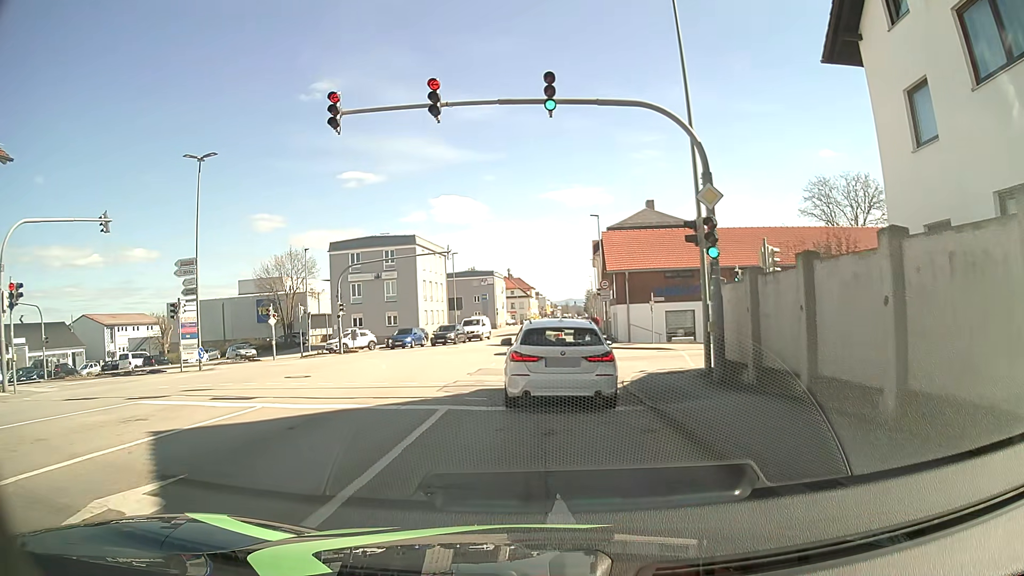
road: tertiary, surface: asphalt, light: Day
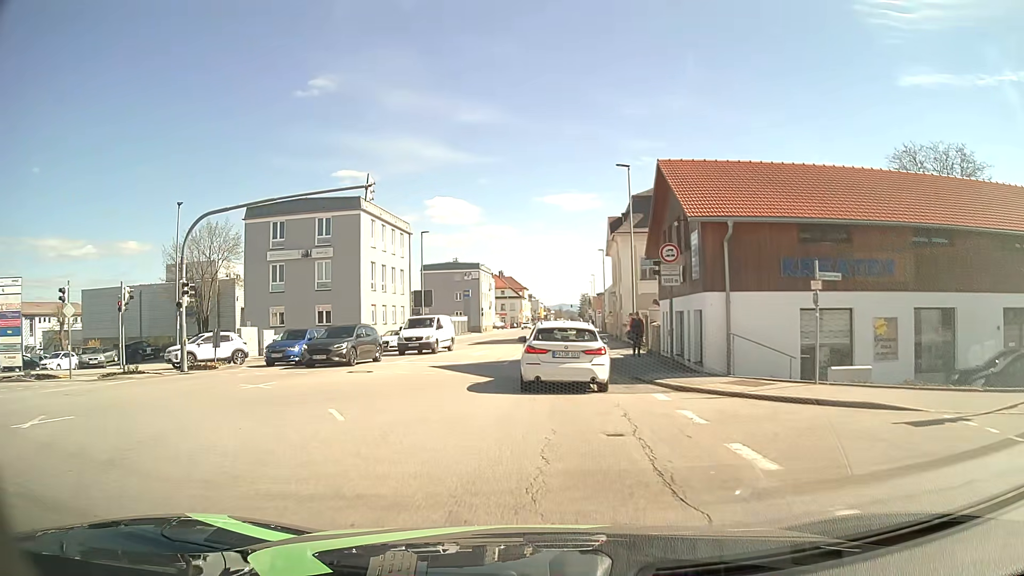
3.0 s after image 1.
(-0.3, +20.7) m; -1°
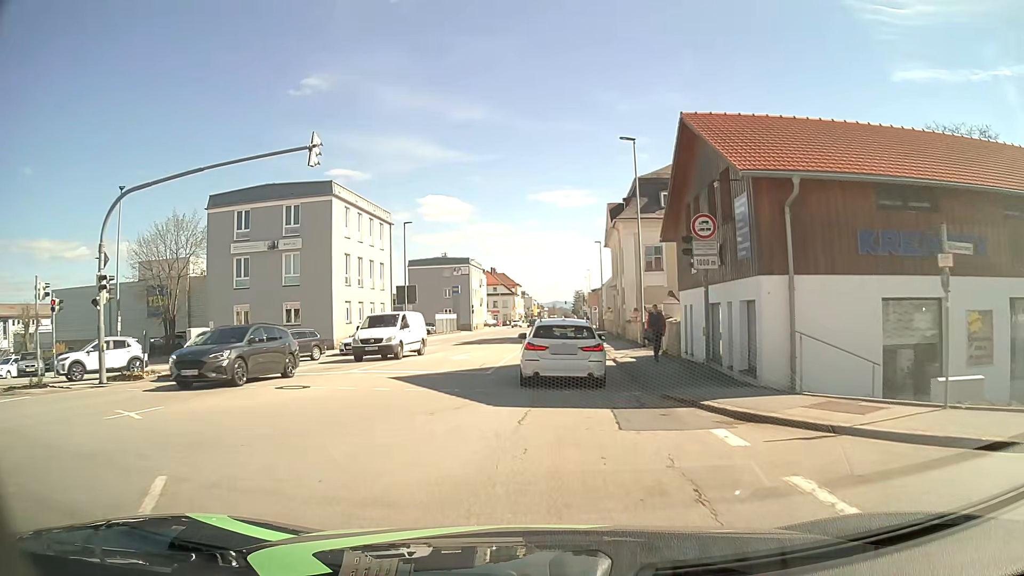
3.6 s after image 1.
(+0.1, +5.1) m; +1°
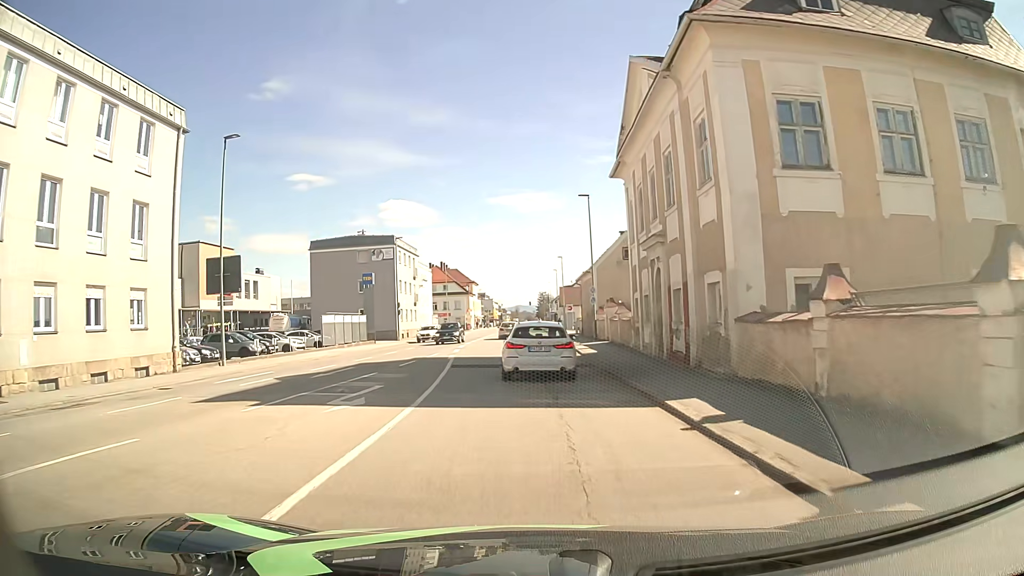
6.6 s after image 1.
(+0.9, +29.8) m; +3°
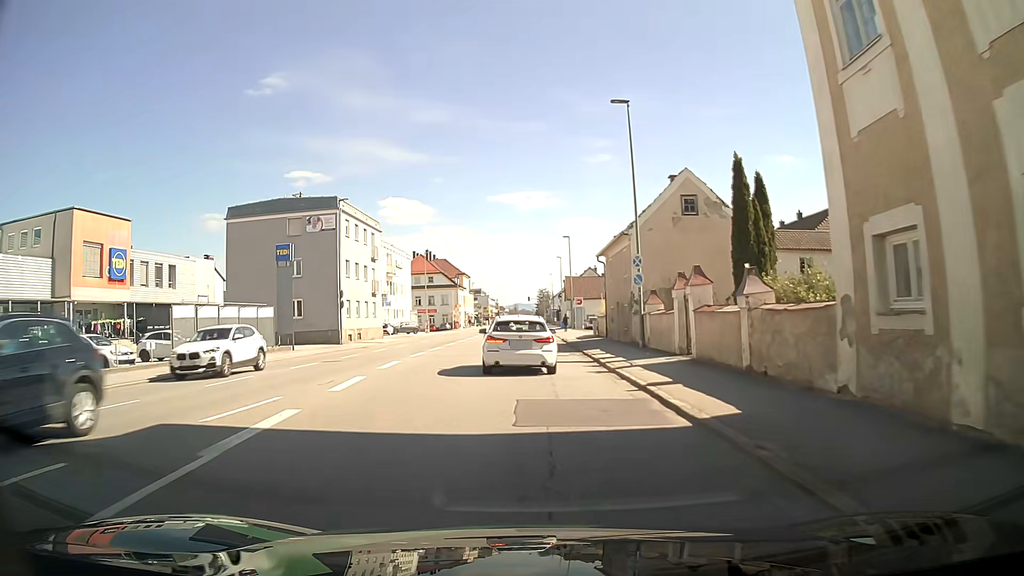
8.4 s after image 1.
(0.0, +20.3) m; +1°
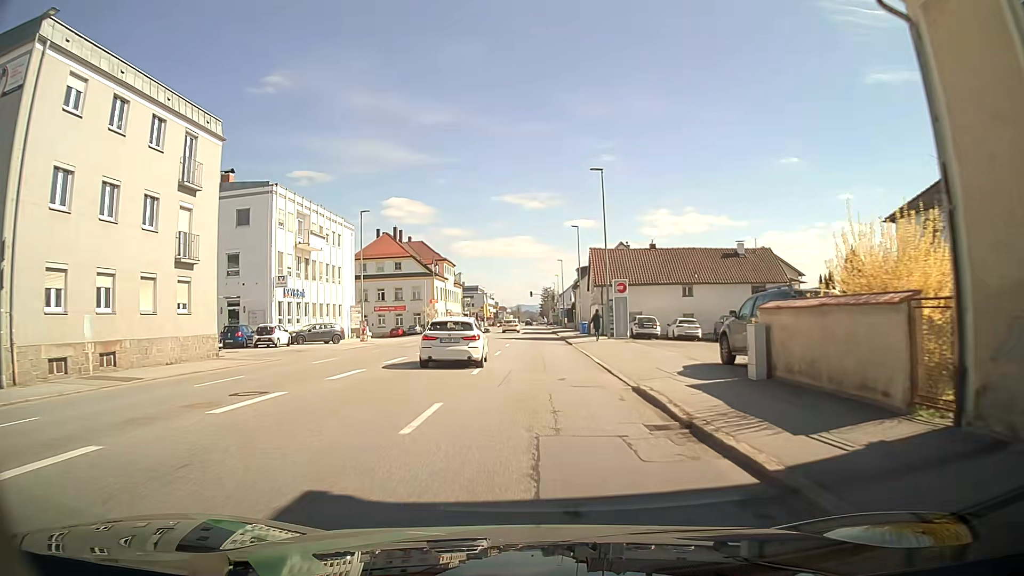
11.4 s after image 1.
(-0.6, +33.8) m; -1°
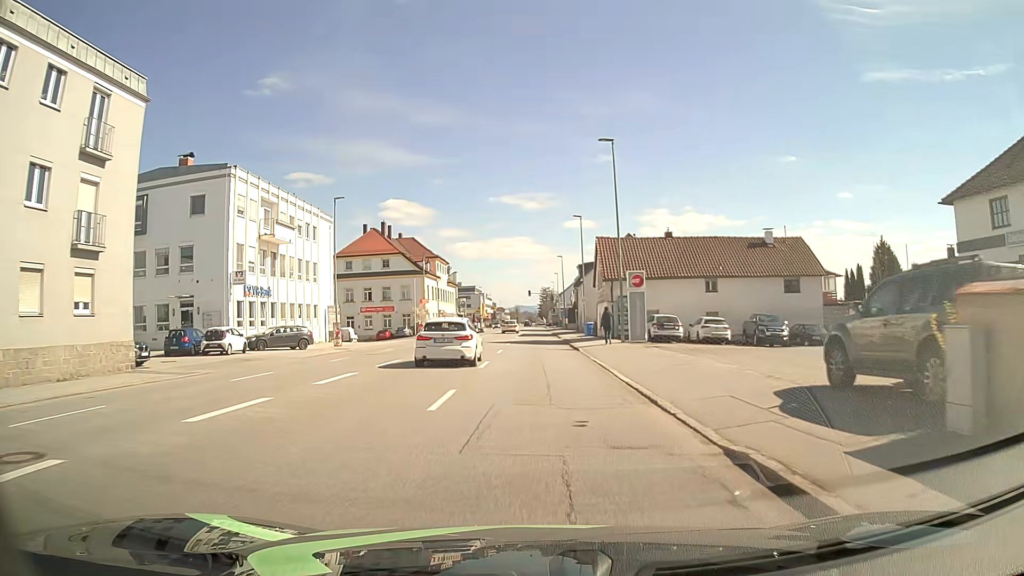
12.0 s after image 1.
(0.0, +6.8) m; 0°
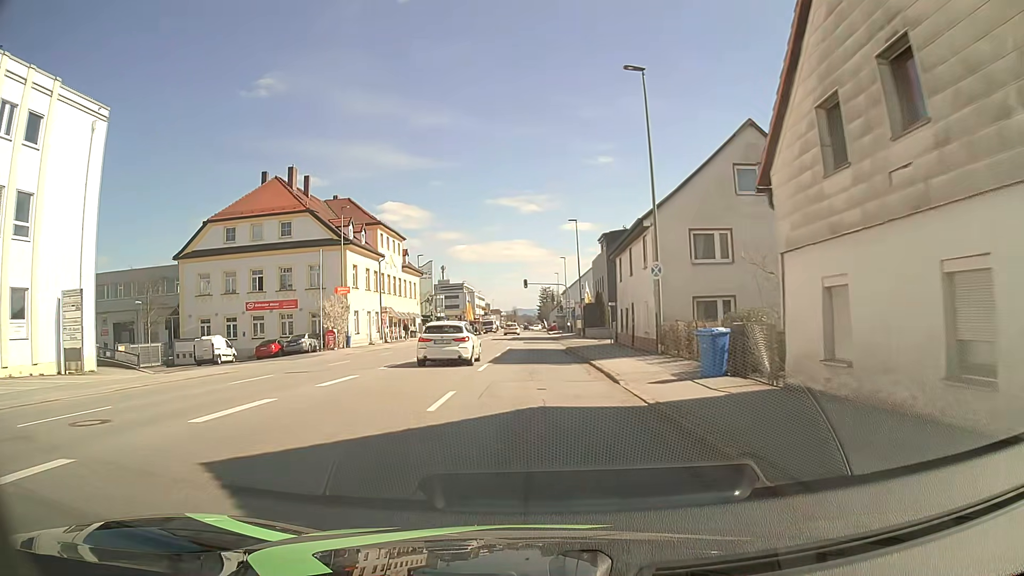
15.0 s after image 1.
(0.0, +36.1) m; 0°
(0, +10) (0, +20) (0, +30) (0, +40) (0, +50) (0, +60) (0, +70) (0, +80) (0, +90) (0, +100) m
